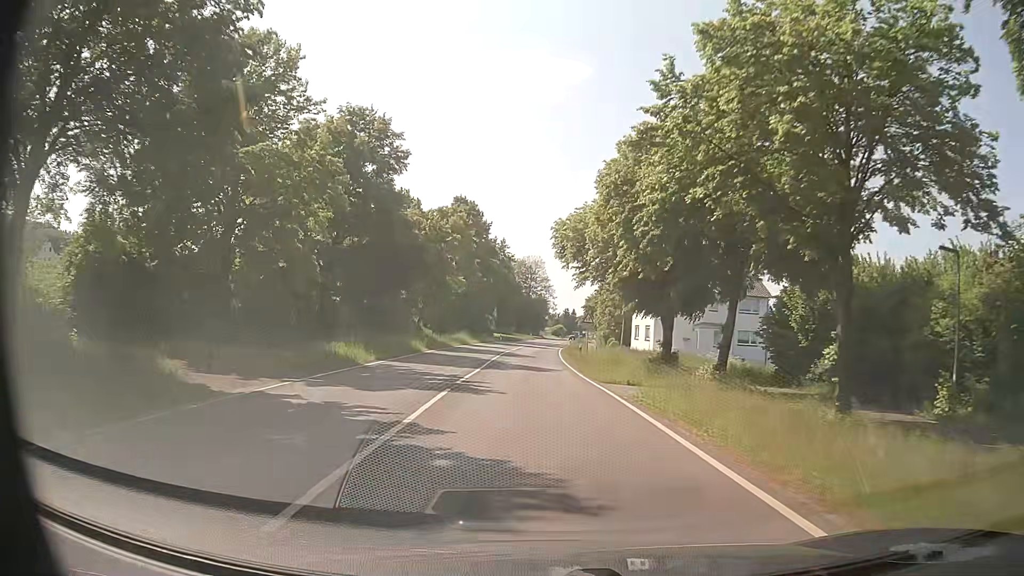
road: primary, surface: asphalt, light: Day
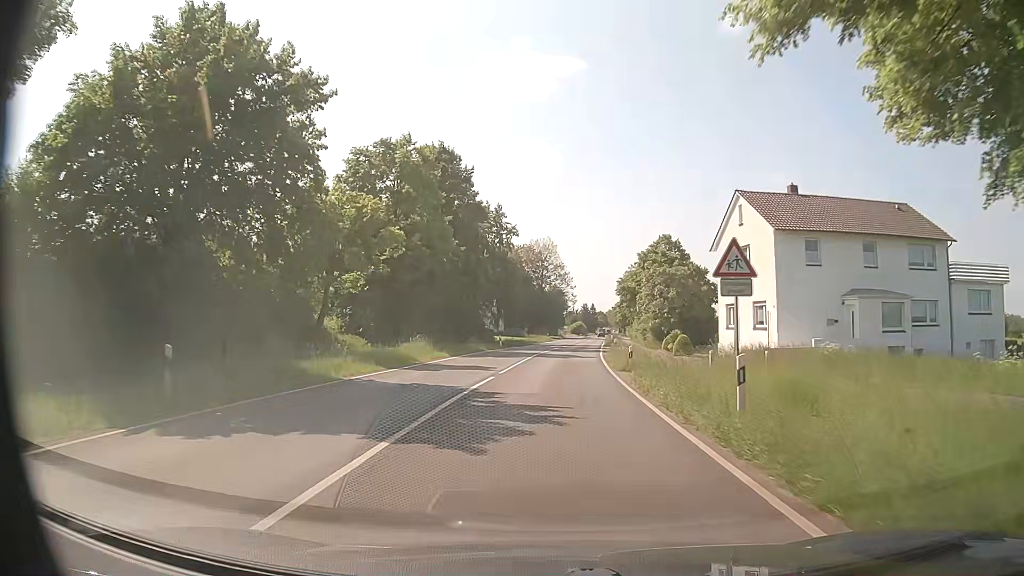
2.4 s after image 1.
(-0.2, +31.3) m; 0°
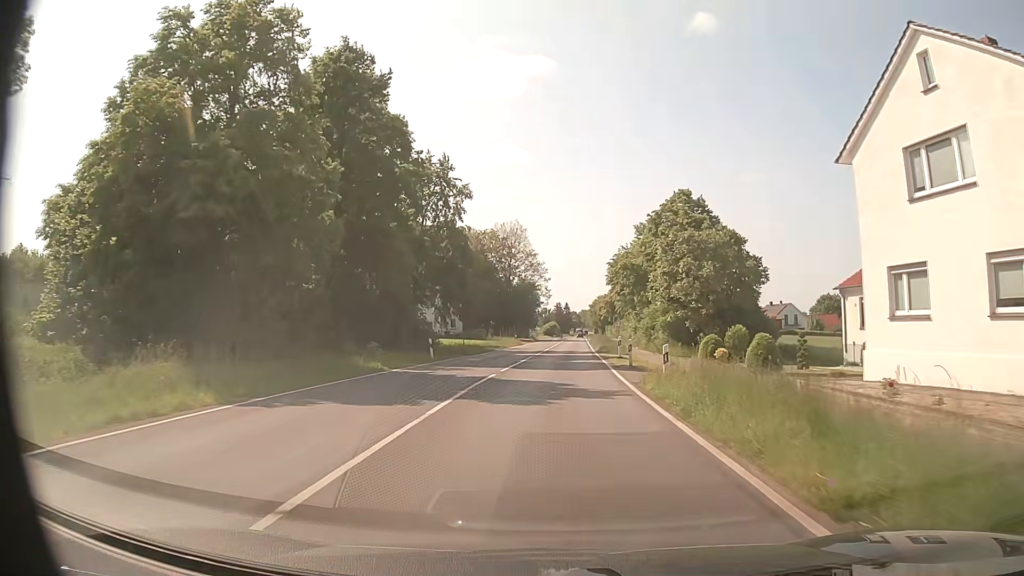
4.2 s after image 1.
(-0.1, +23.4) m; +1°
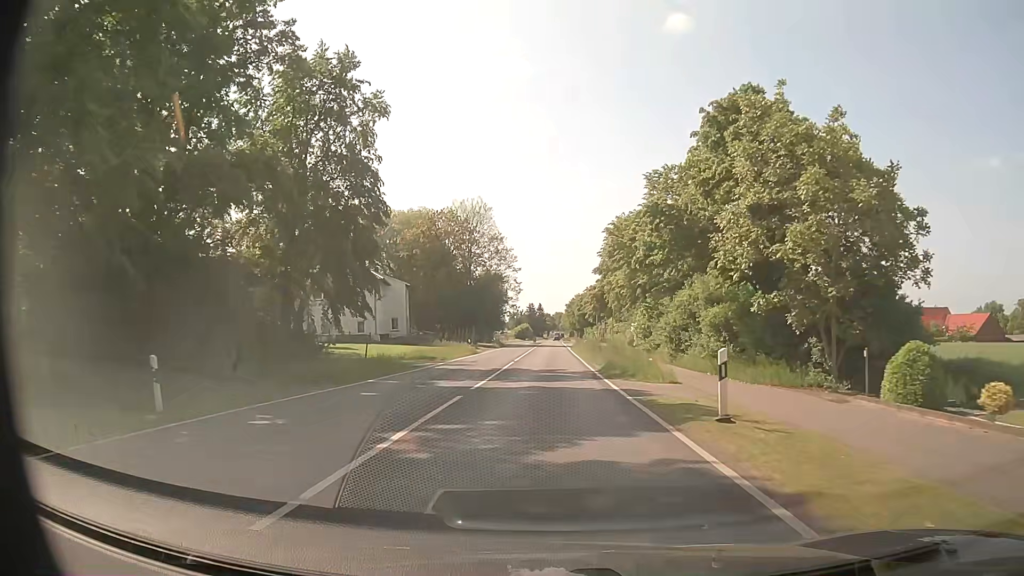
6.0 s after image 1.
(+0.5, +23.3) m; +2°
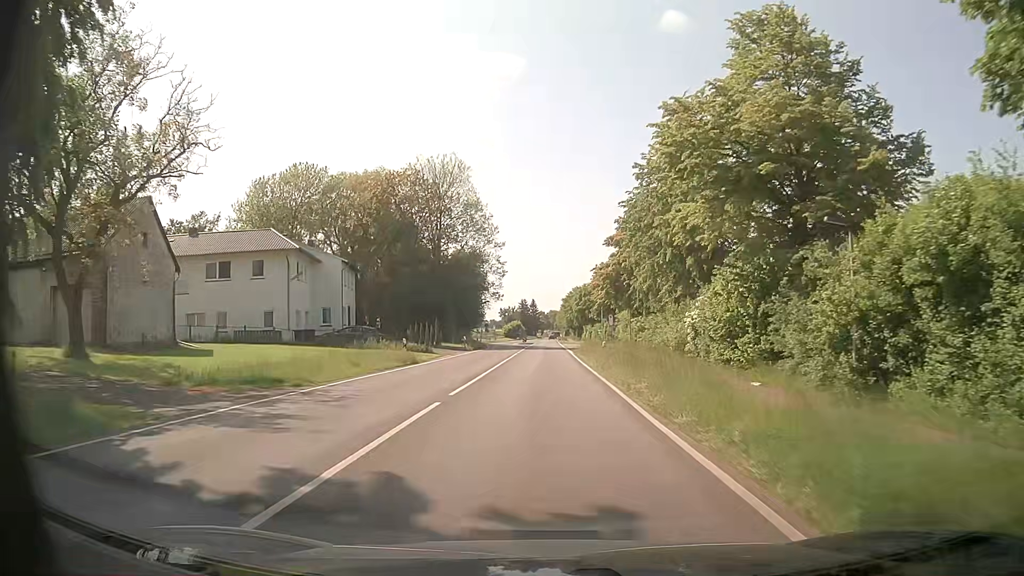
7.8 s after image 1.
(+0.2, +23.3) m; 0°
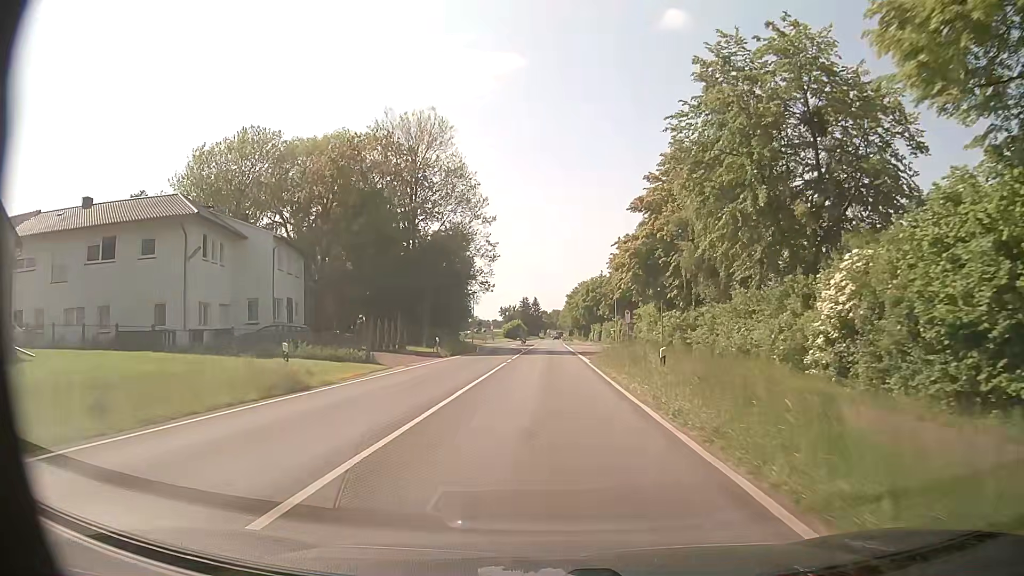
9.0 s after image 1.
(0.0, +15.5) m; 0°
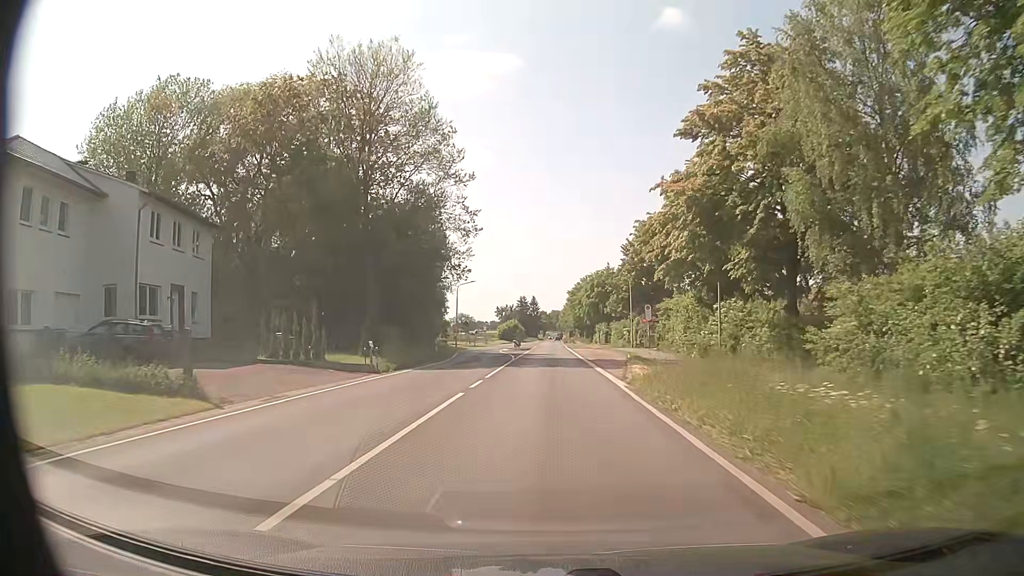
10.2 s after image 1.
(0.0, +15.5) m; 0°
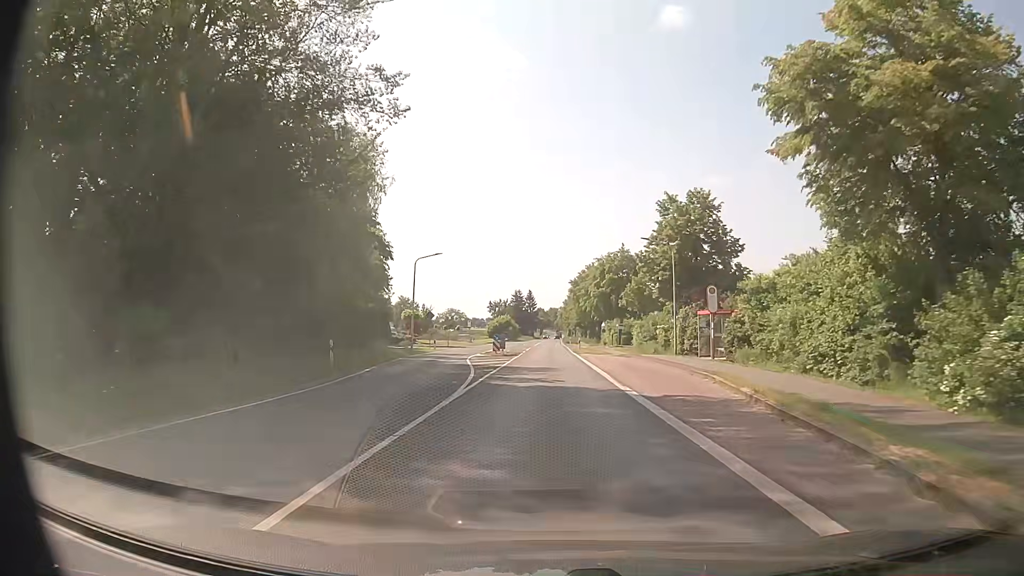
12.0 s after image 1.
(0.0, +23.2) m; 0°
(0, +10) (0, +20) (0, +30) (0, +40) (+1, +50) (+1, +60) (+1, +70) (+1, +80) (+1, +90) (+1, +100) m
